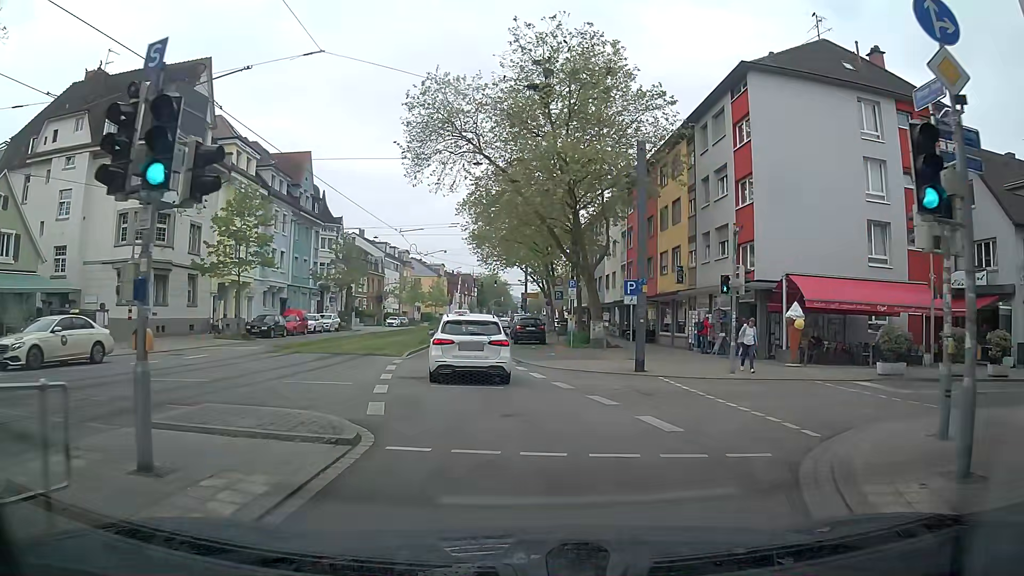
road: tertiary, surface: asphalt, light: Day
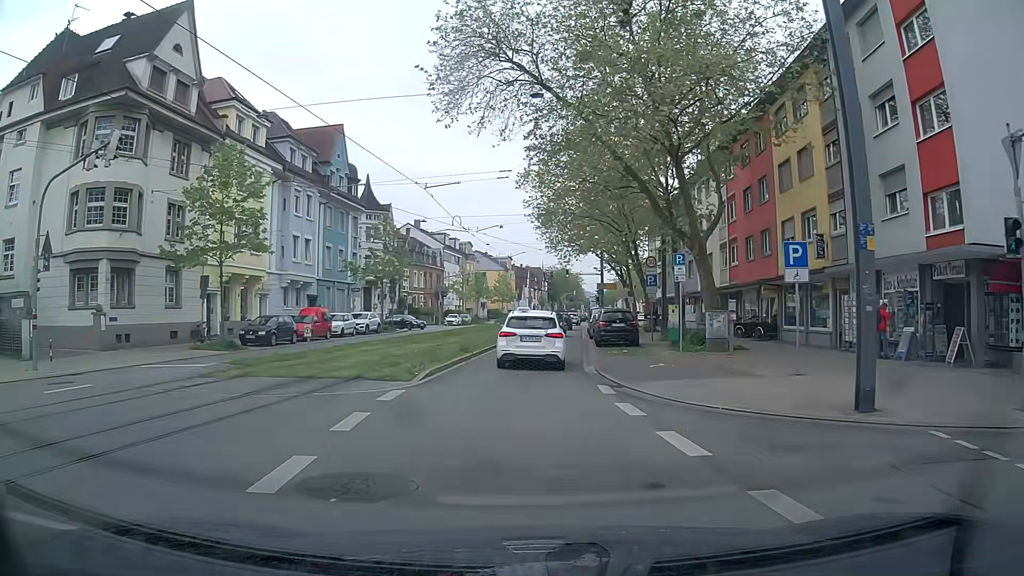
(-0.3, +10.6) m; -5°
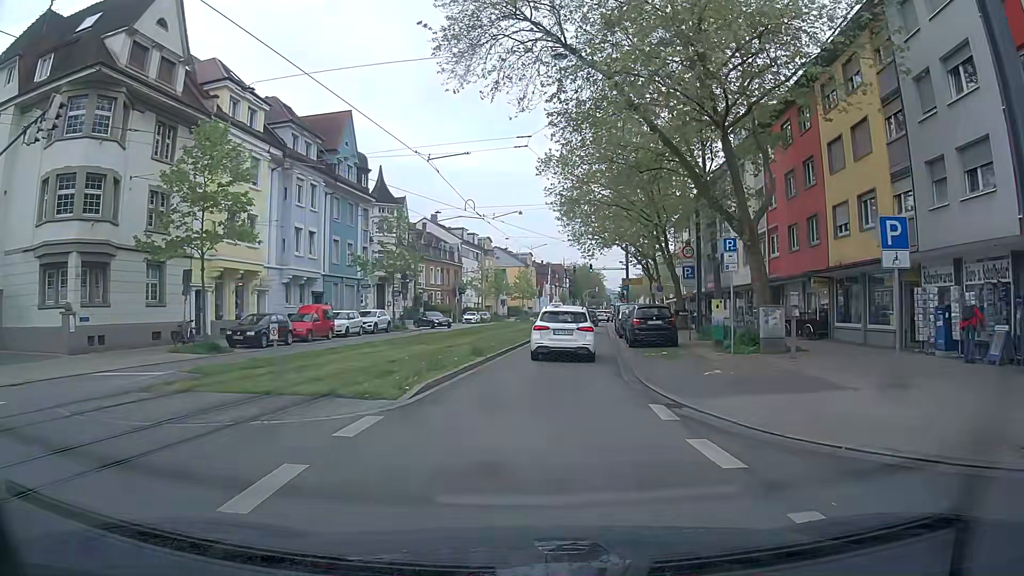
(-0.1, +3.7) m; -3°
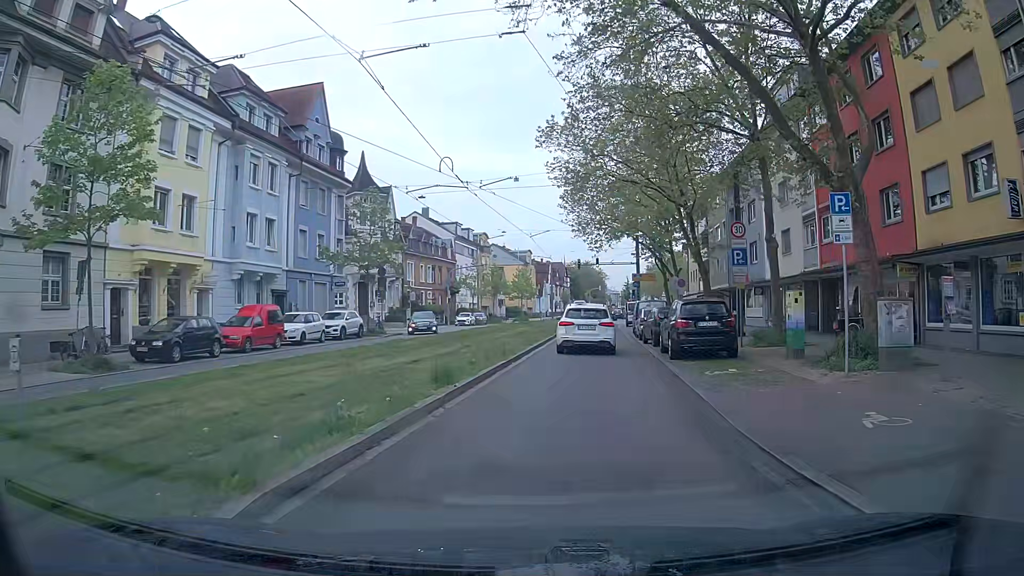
(0.0, +7.7) m; +1°
